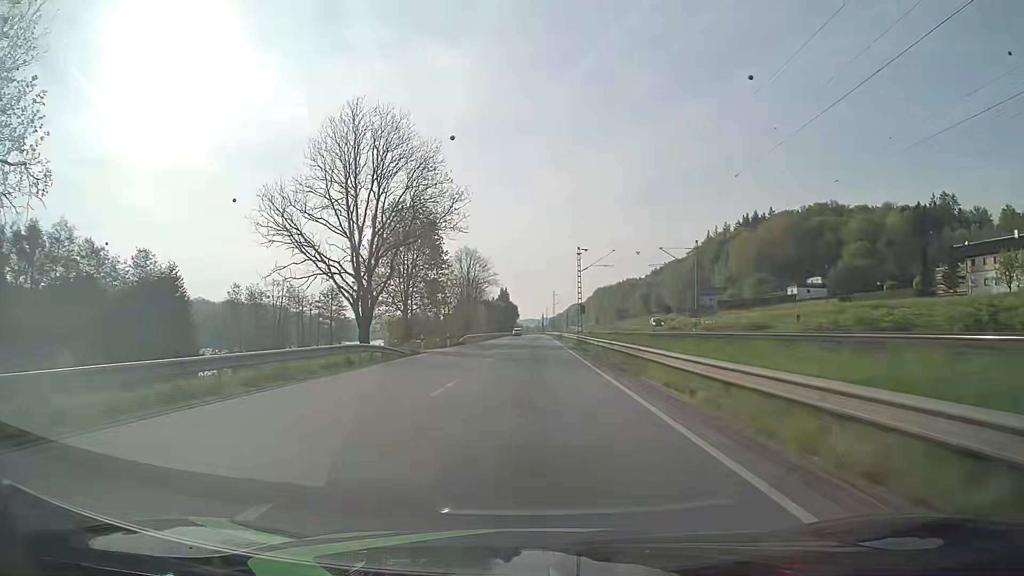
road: primary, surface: asphalt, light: Day
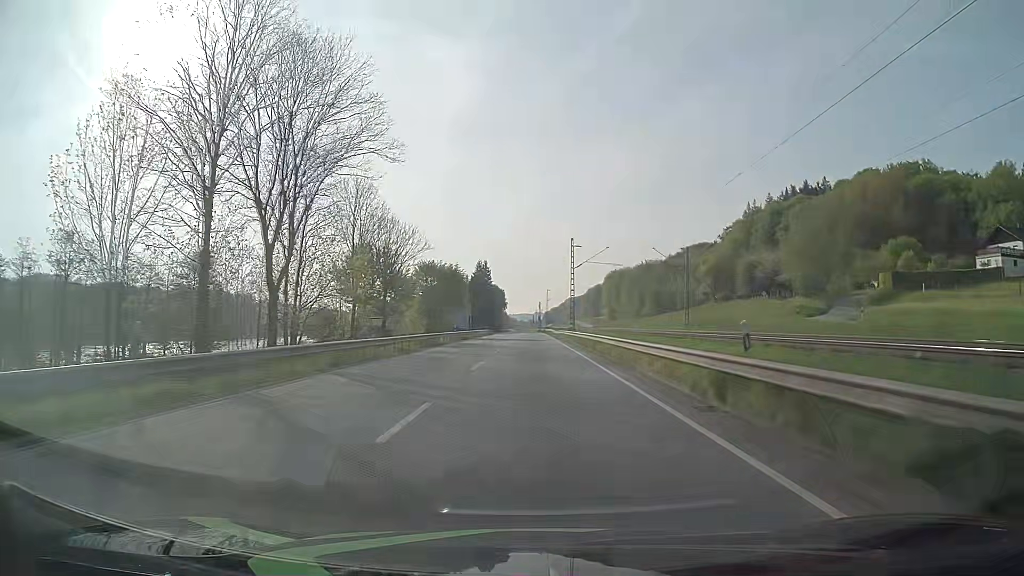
(+0.3, +79.2) m; 0°
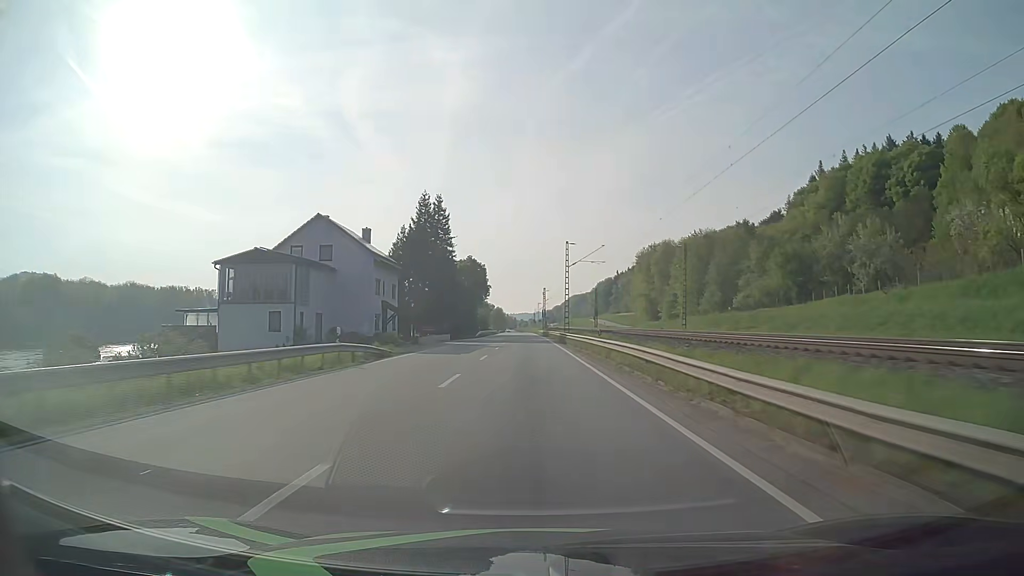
(+0.2, +78.9) m; 0°
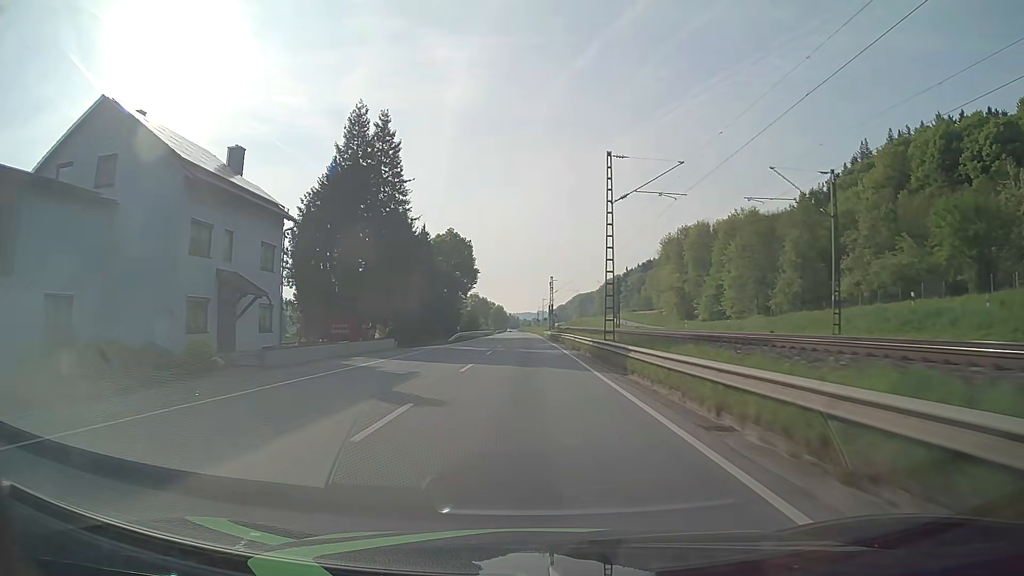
(-0.1, +31.6) m; 0°
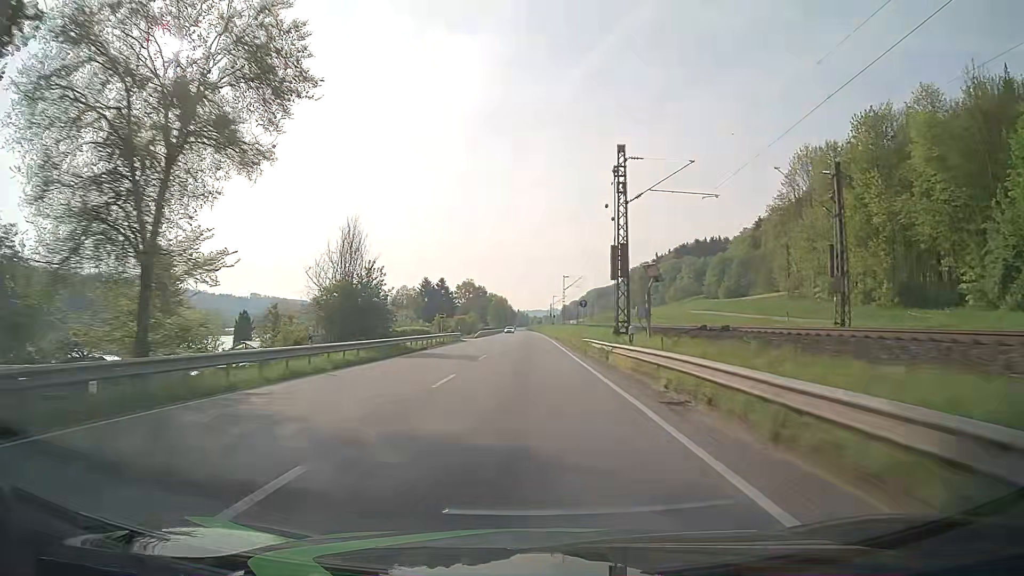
(-0.4, +79.2) m; -1°
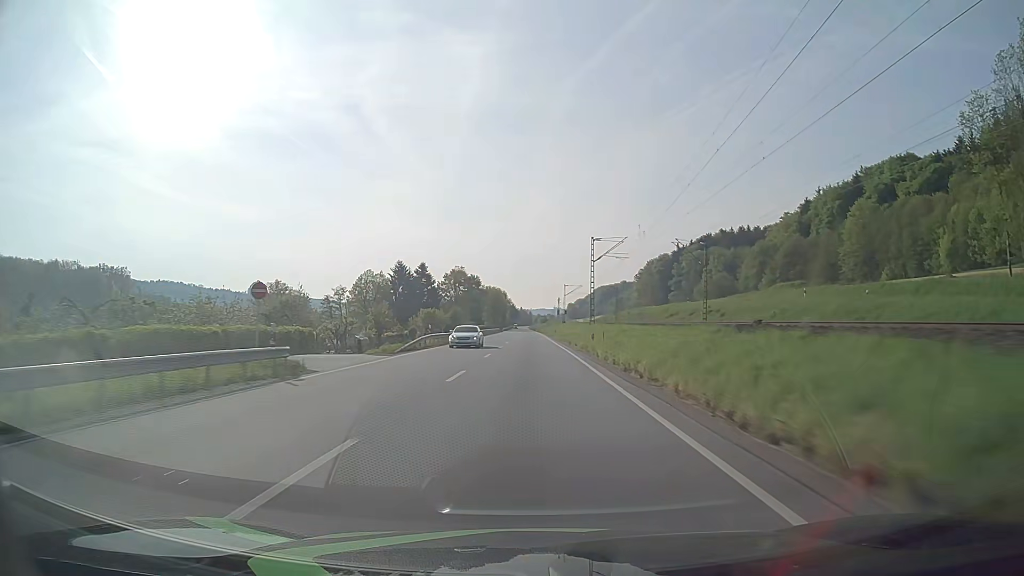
(-0.1, +47.6) m; 0°
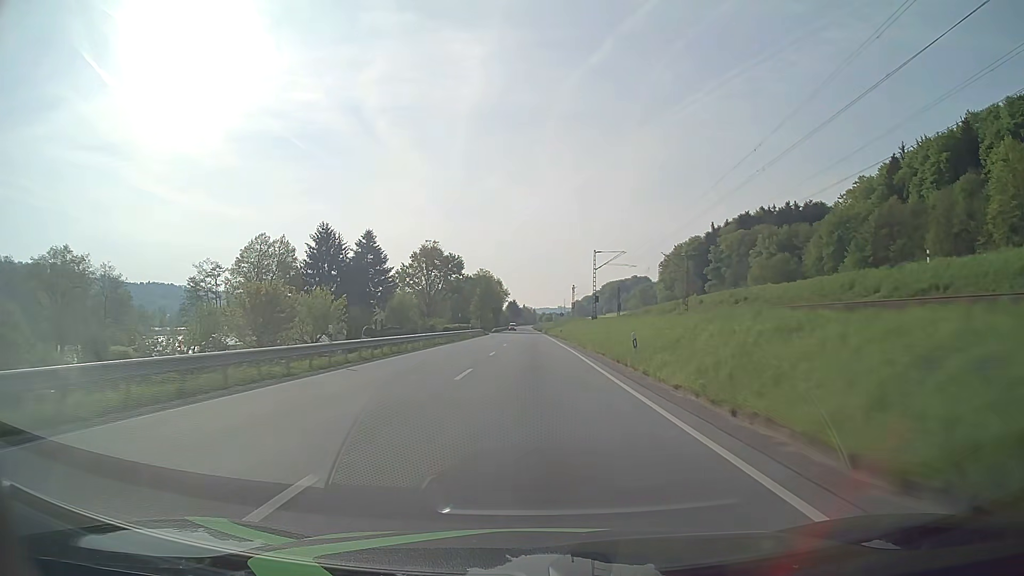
(-0.2, +63.5) m; 0°
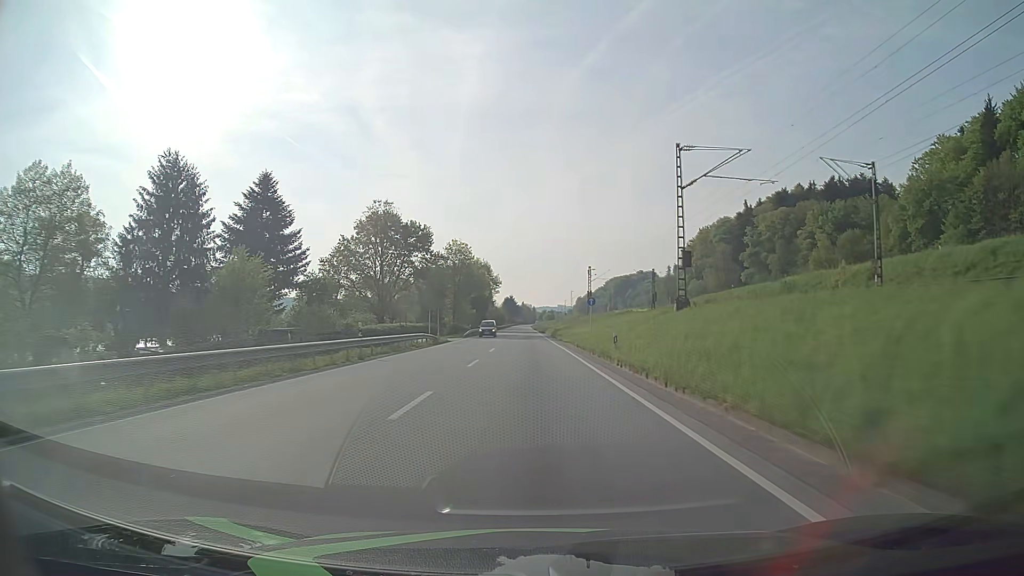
(0.0, +47.5) m; 0°
(0, +10) (0, +20) (0, +30) (0, +40) (0, +50) (0, +60) (0, +70) (0, +80) (0, +90) (-1, +100) m
